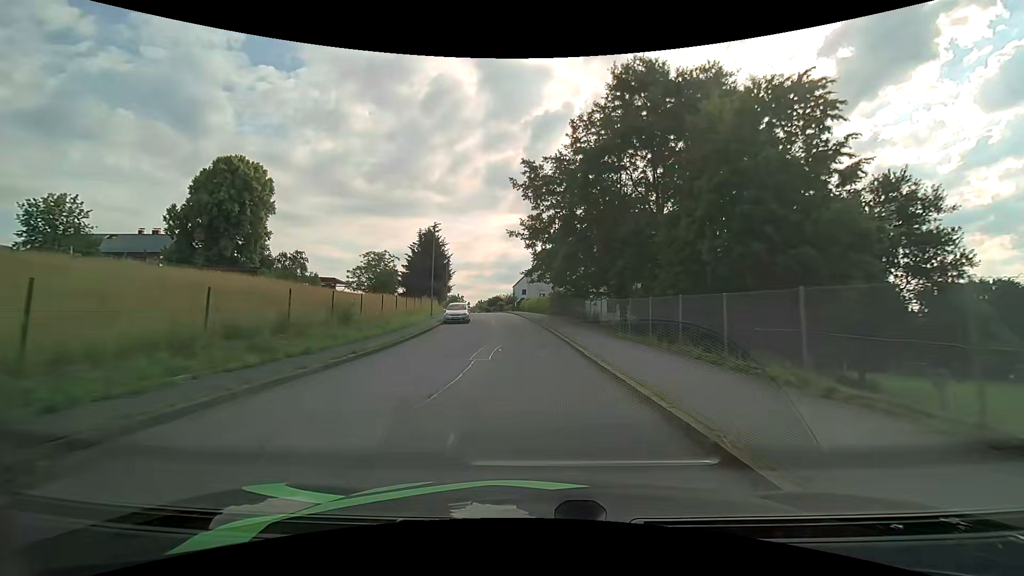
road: unclassified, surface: asphalt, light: Day
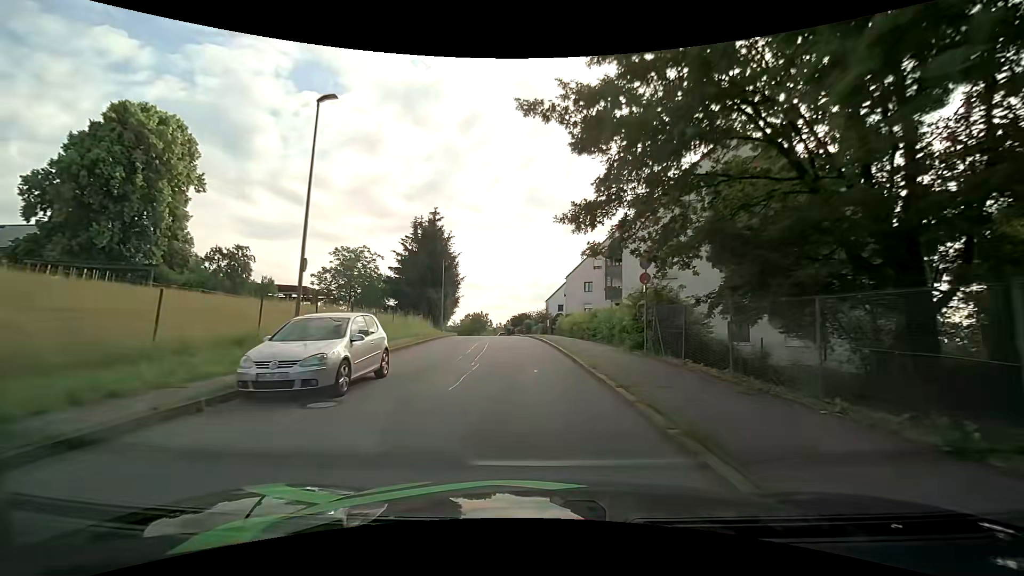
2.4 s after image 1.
(-0.8, +27.6) m; -4°
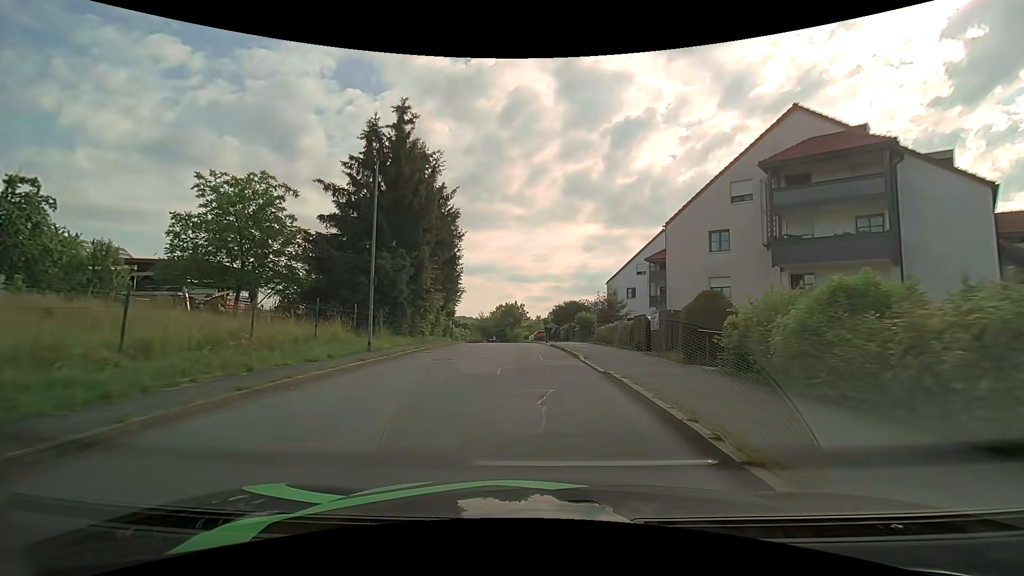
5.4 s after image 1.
(-1.6, +31.9) m; -5°
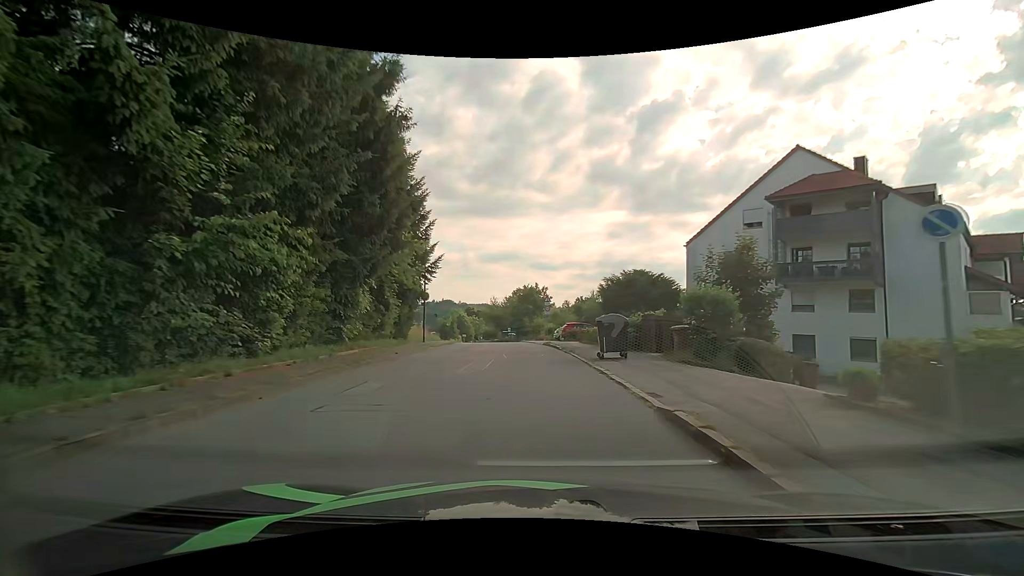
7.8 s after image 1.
(-0.6, +23.7) m; -3°
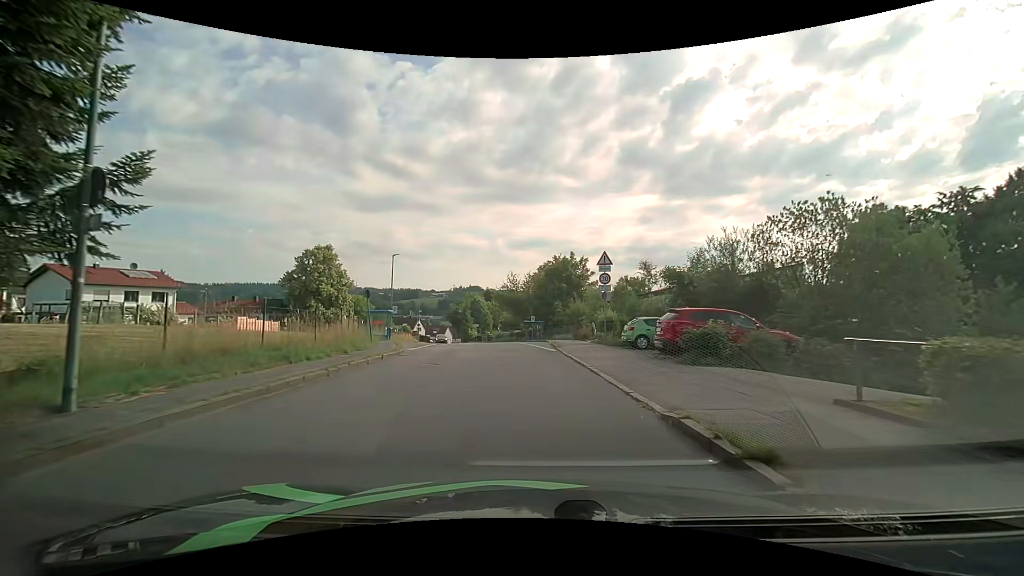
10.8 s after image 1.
(-0.8, +26.8) m; -4°
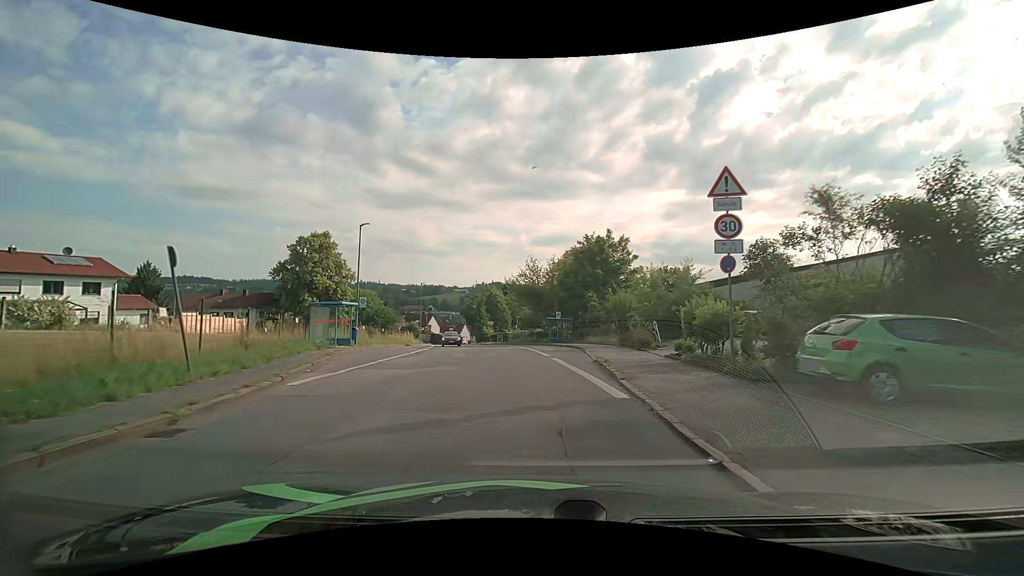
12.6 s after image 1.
(-0.1, +14.0) m; -2°
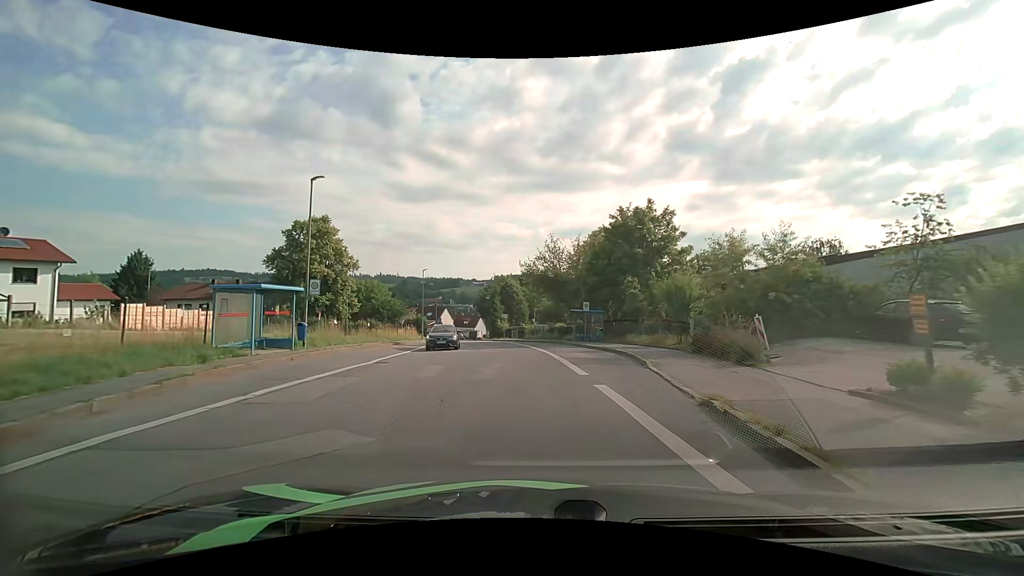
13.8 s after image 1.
(-0.1, +9.8) m; -2°
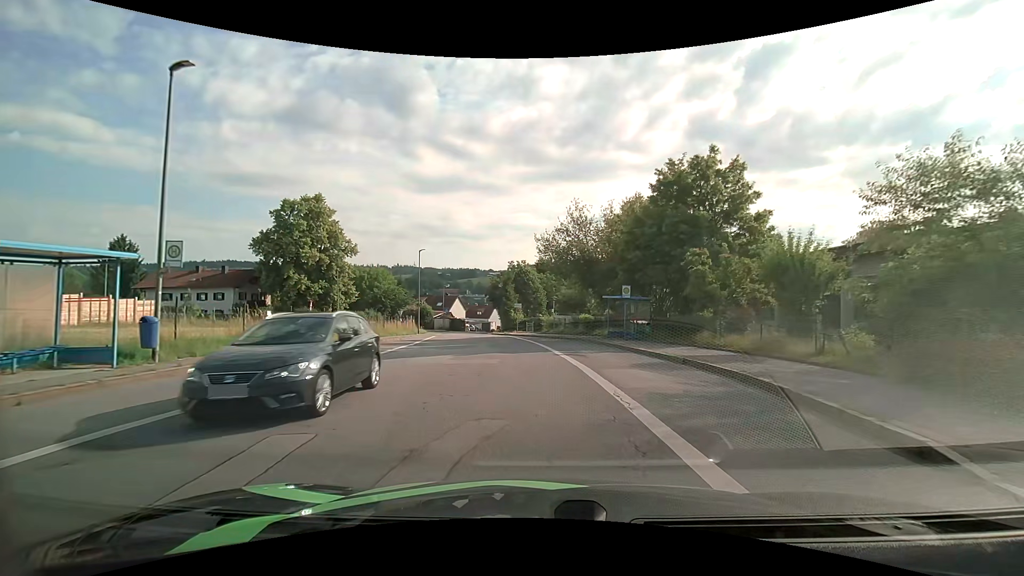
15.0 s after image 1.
(-0.1, +10.0) m; -2°
(0, +10) (-1, +20) (-2, +30) (-4, +40) (-5, +50) (-7, +59) (-9, +69) (-9, +79) (-10, +89) (-10, +99) m
